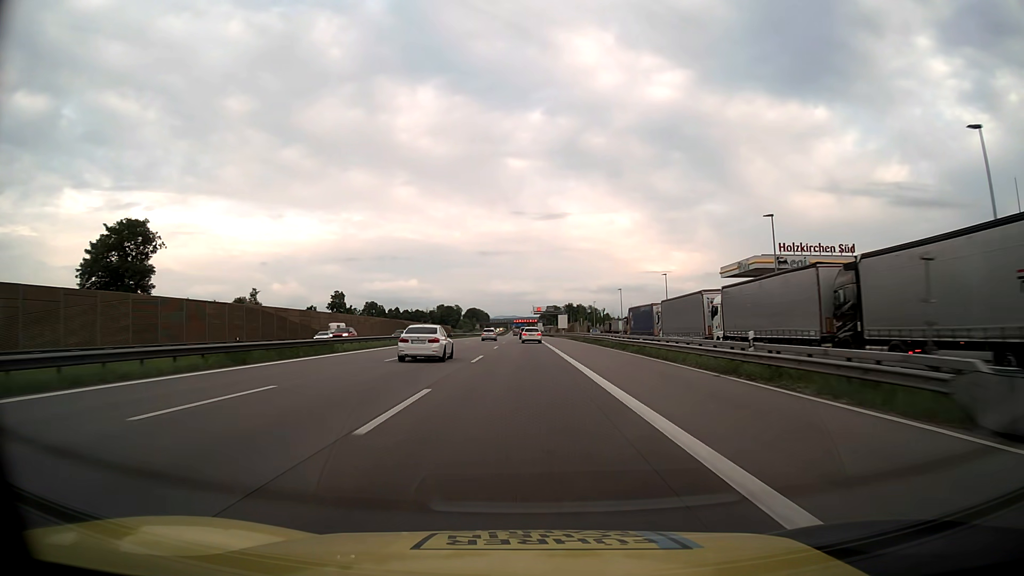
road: motorway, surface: asphalt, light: Day
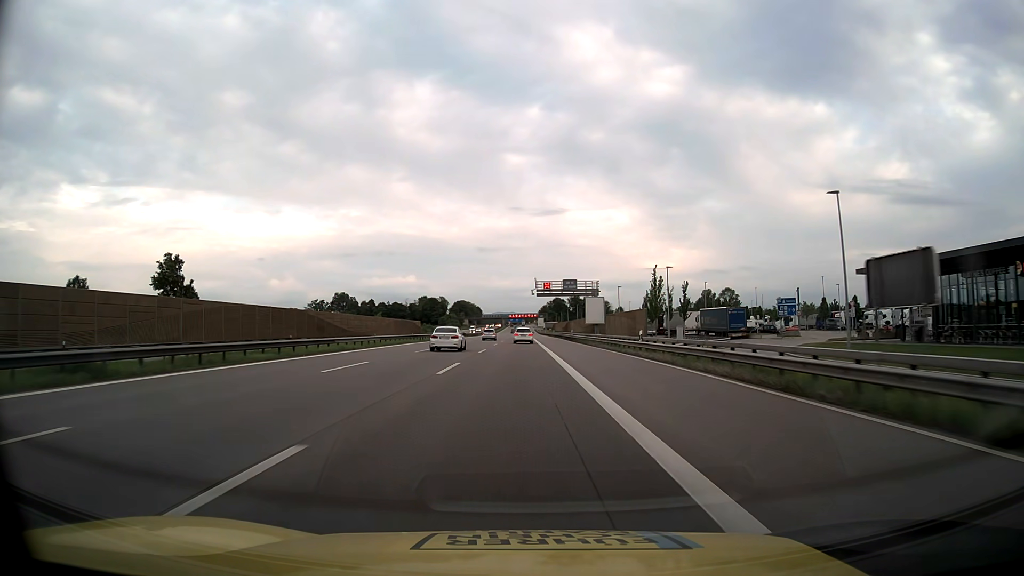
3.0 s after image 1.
(+0.1, +79.5) m; 0°
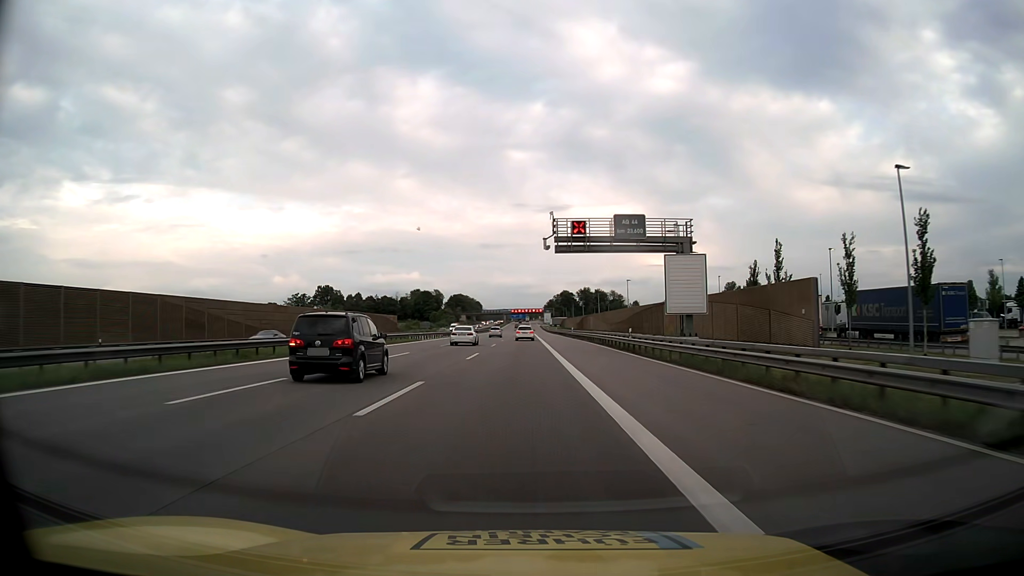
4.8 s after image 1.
(-0.2, +45.0) m; 0°
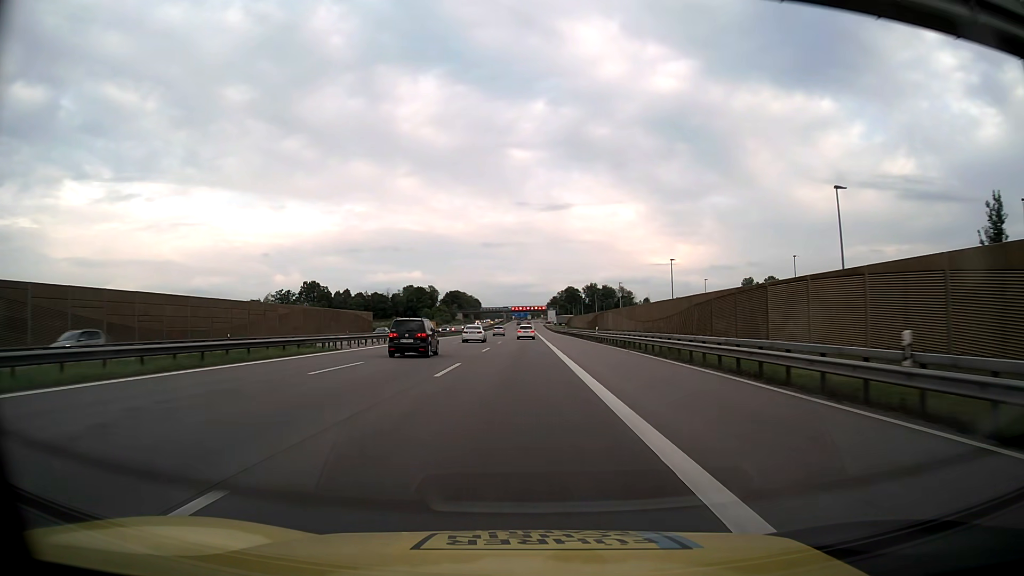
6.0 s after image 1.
(-0.1, +29.3) m; 0°
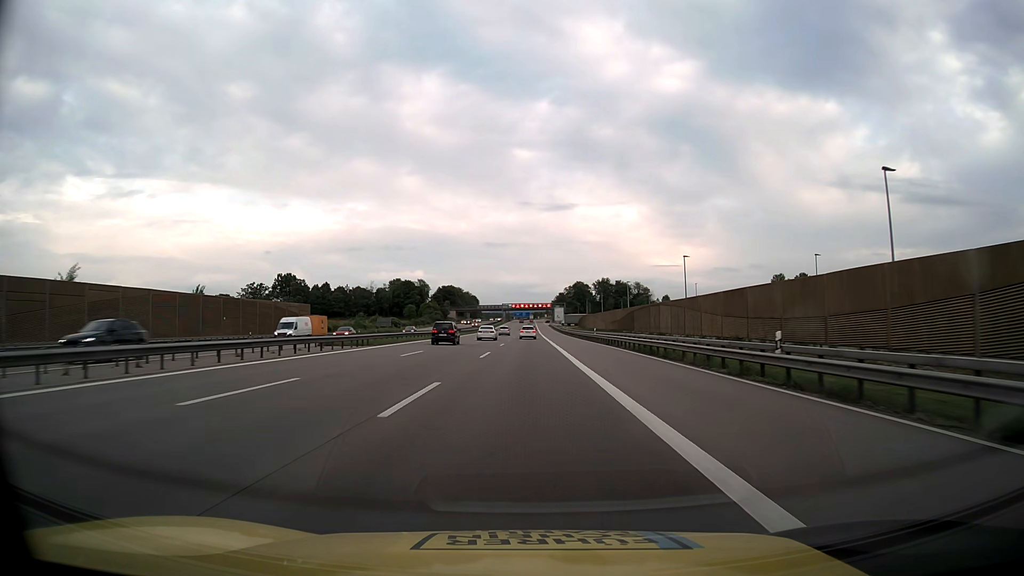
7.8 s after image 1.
(-0.1, +43.4) m; 0°
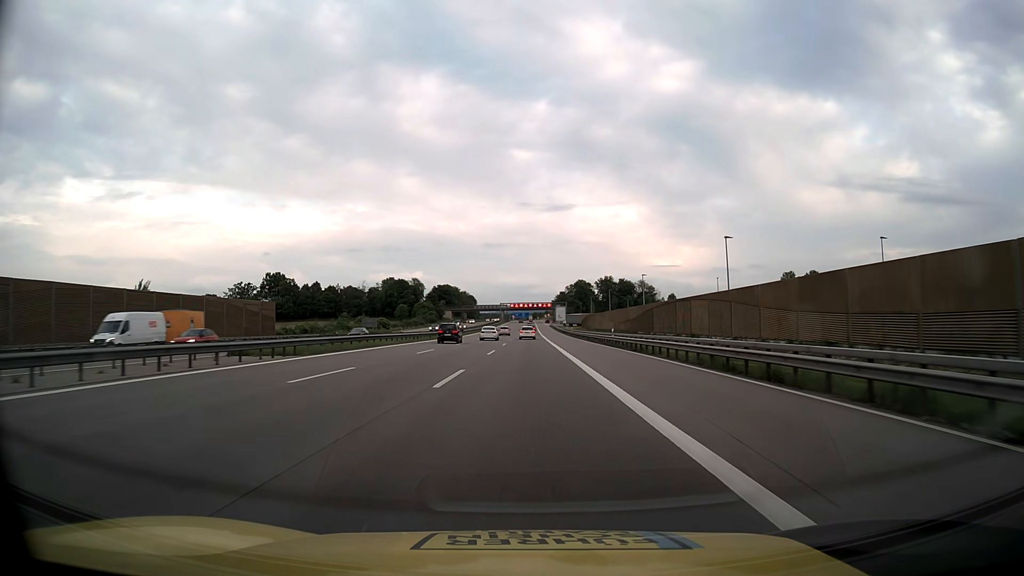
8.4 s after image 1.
(0.0, +14.3) m; 0°
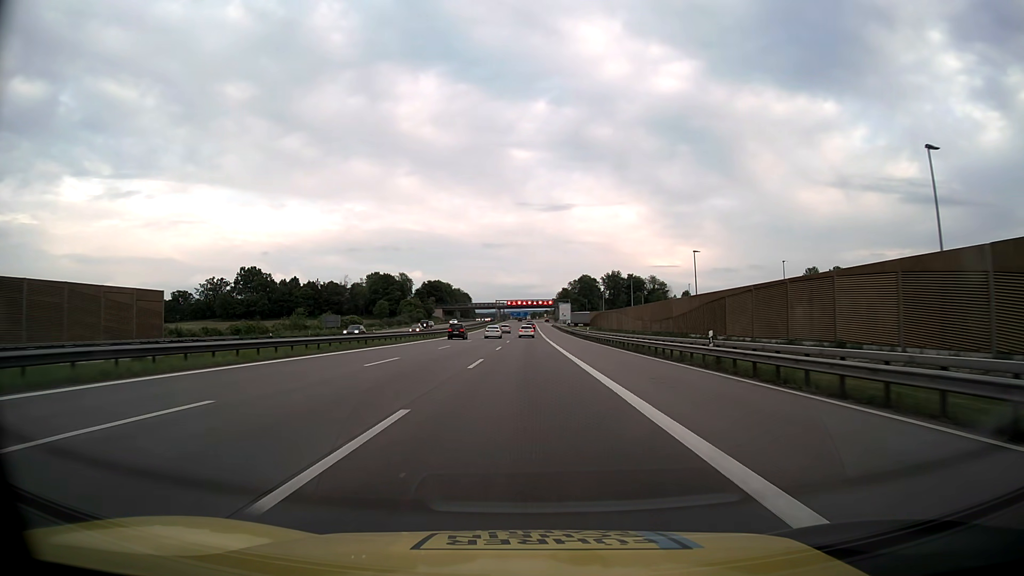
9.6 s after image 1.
(0.0, +28.6) m; 0°
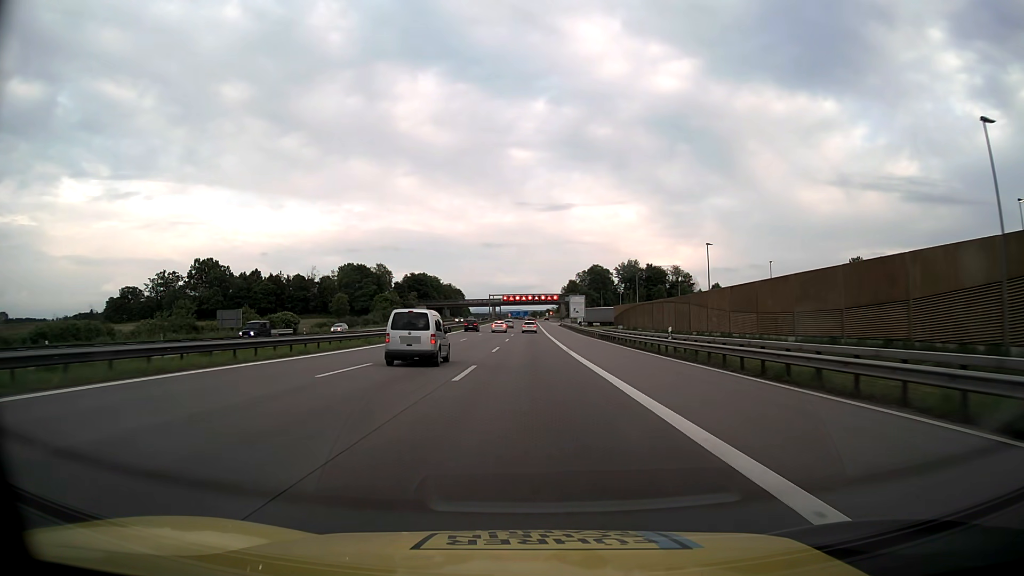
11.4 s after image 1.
(0.0, +42.7) m; 0°
(0, +10) (0, +20) (0, +30) (0, +40) (0, +50) (0, +60) (0, +70) (0, +80) (+1, +90) (+1, +100) m
